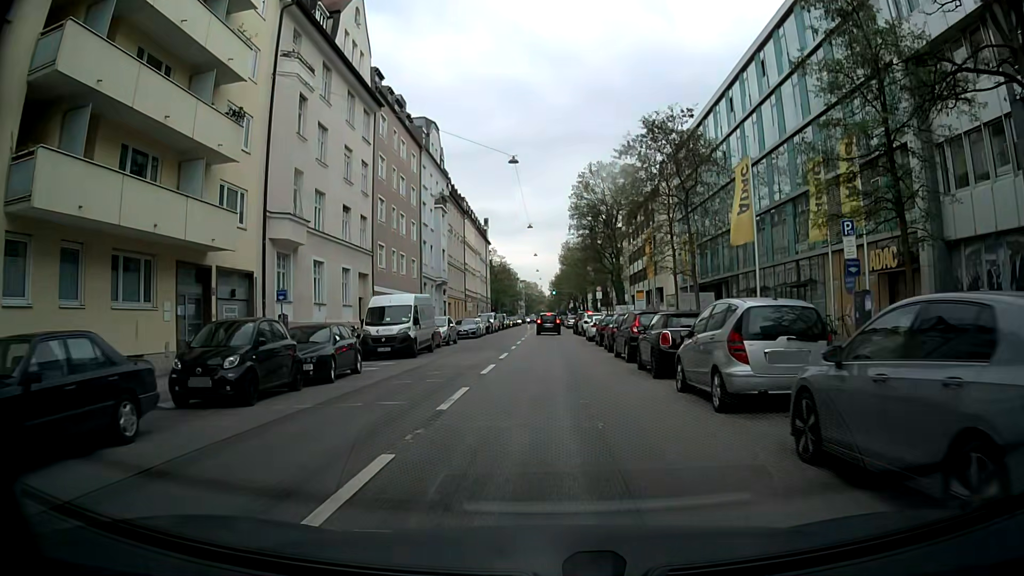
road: tertiary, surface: asphalt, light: Day
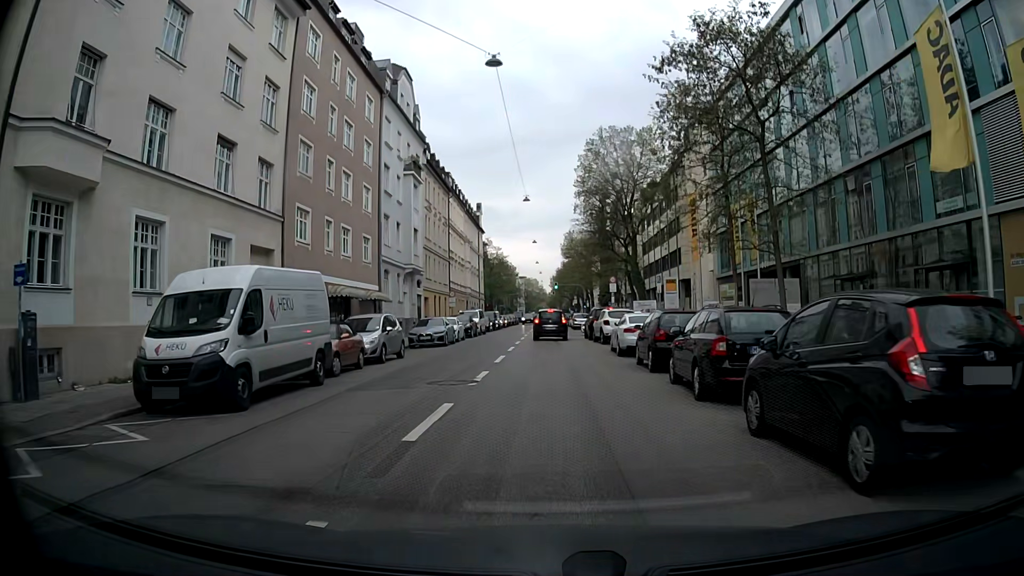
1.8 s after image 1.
(-0.2, +14.7) m; -1°
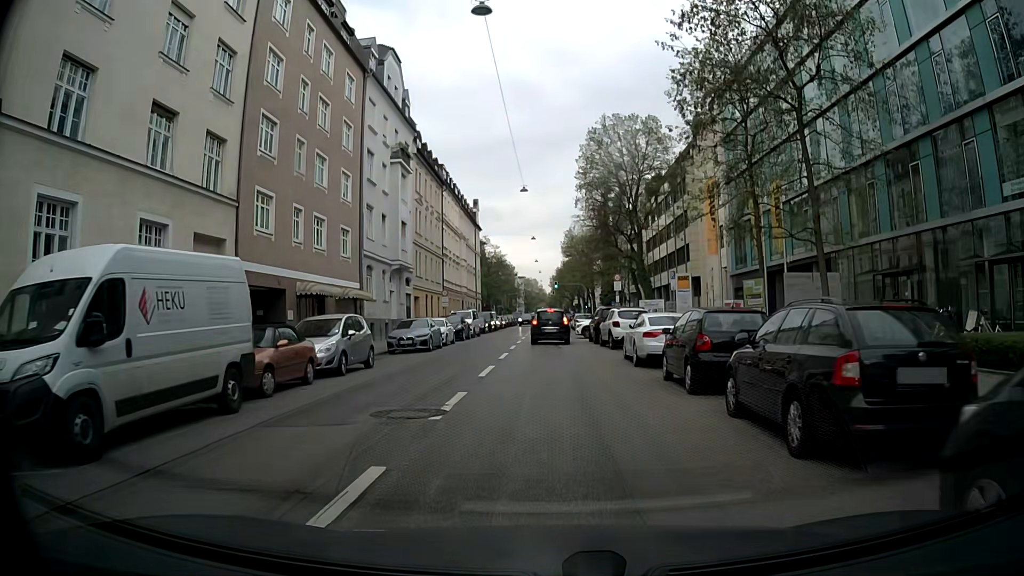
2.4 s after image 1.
(0.0, +4.3) m; 0°
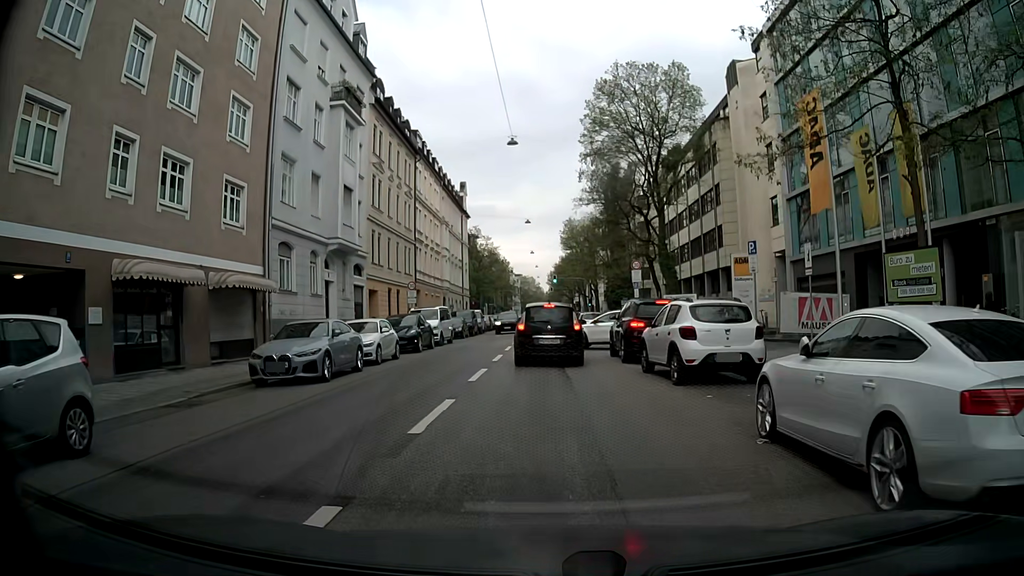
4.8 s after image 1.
(+0.1, +13.1) m; +2°
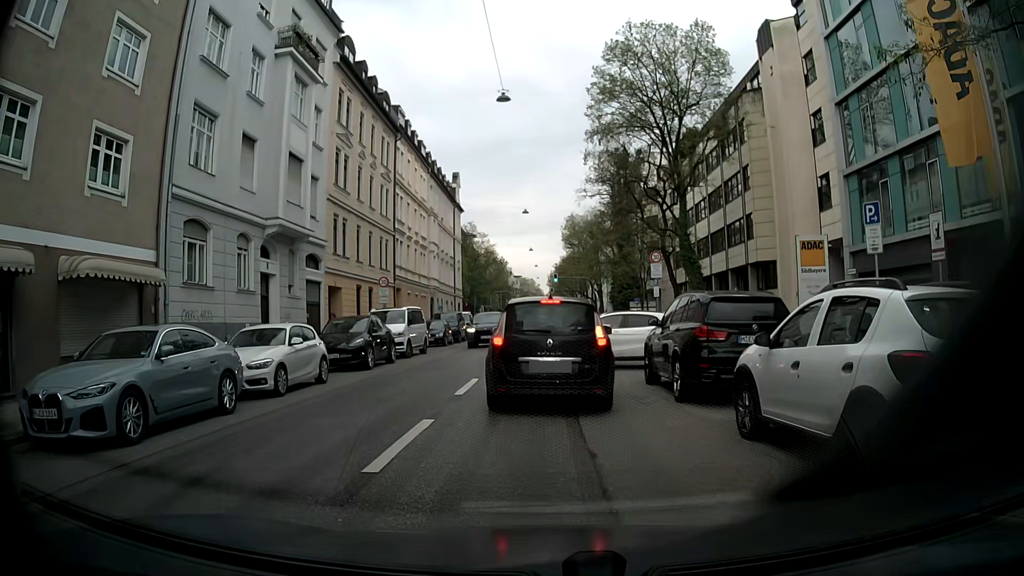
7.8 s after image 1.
(-0.2, +7.6) m; +1°
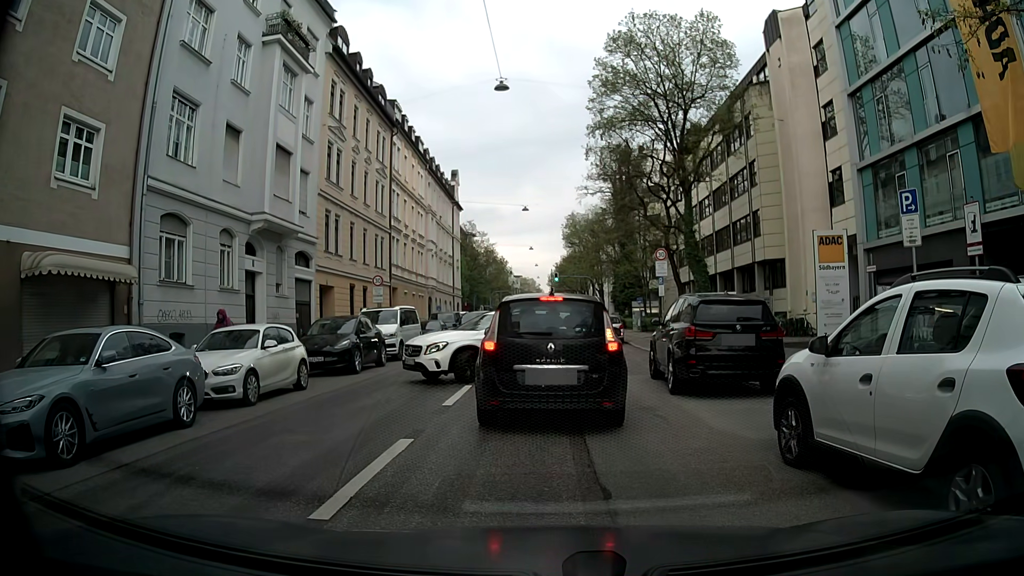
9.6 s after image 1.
(0.0, +1.4) m; 0°
